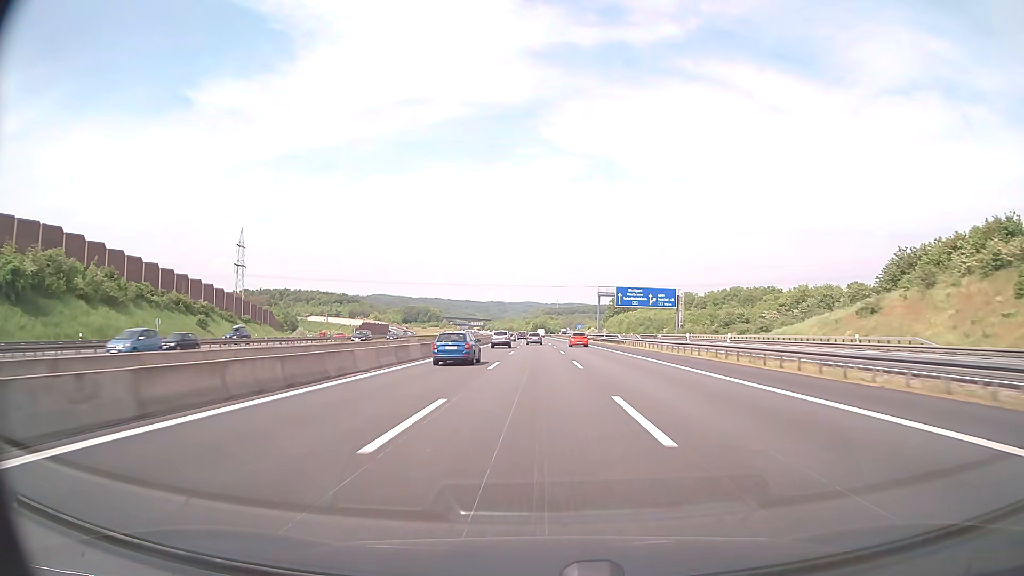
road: motorway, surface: asphalt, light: Day
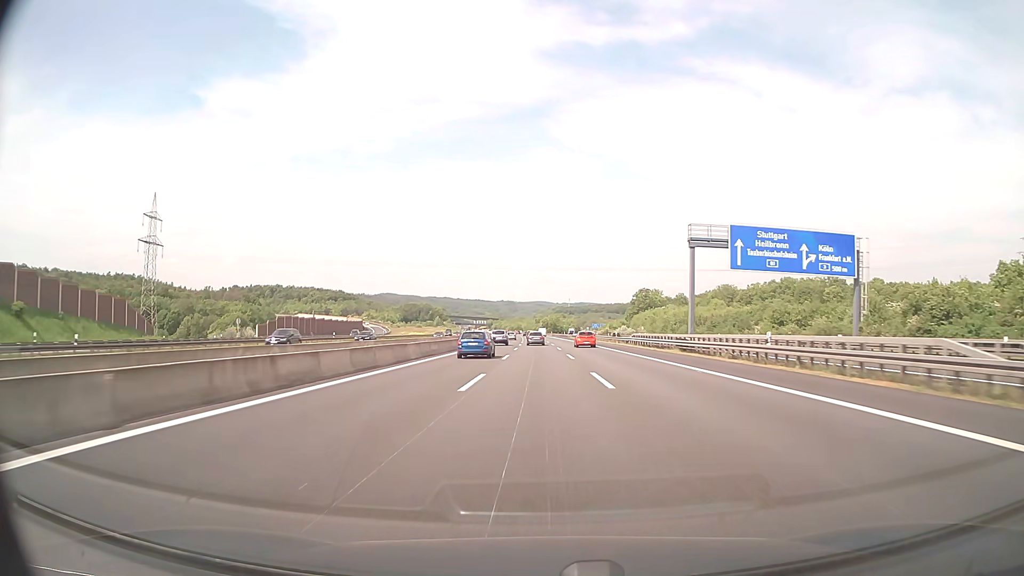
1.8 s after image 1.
(-0.6, +64.0) m; -1°
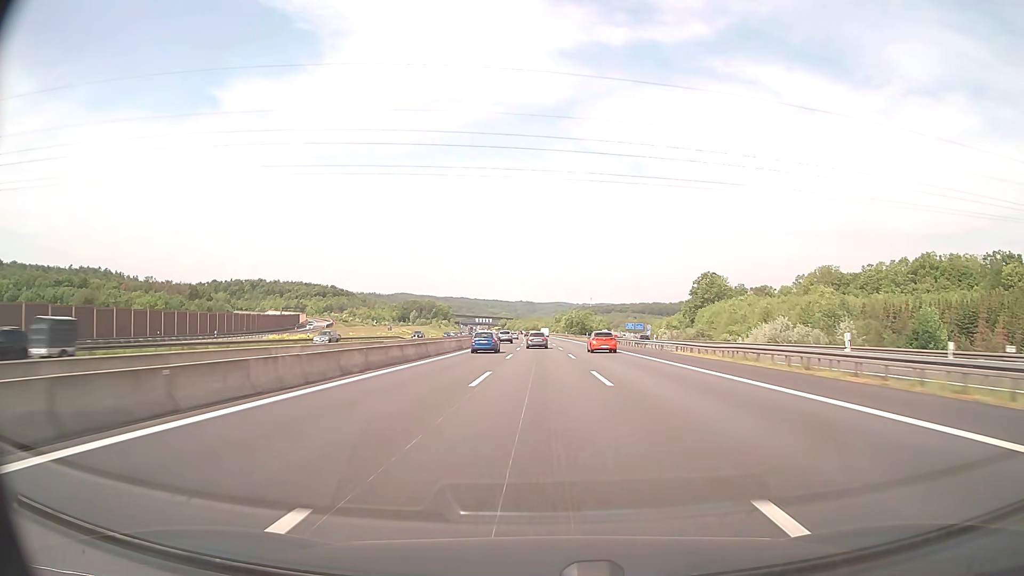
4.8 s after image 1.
(-1.5, +107.1) m; -2°
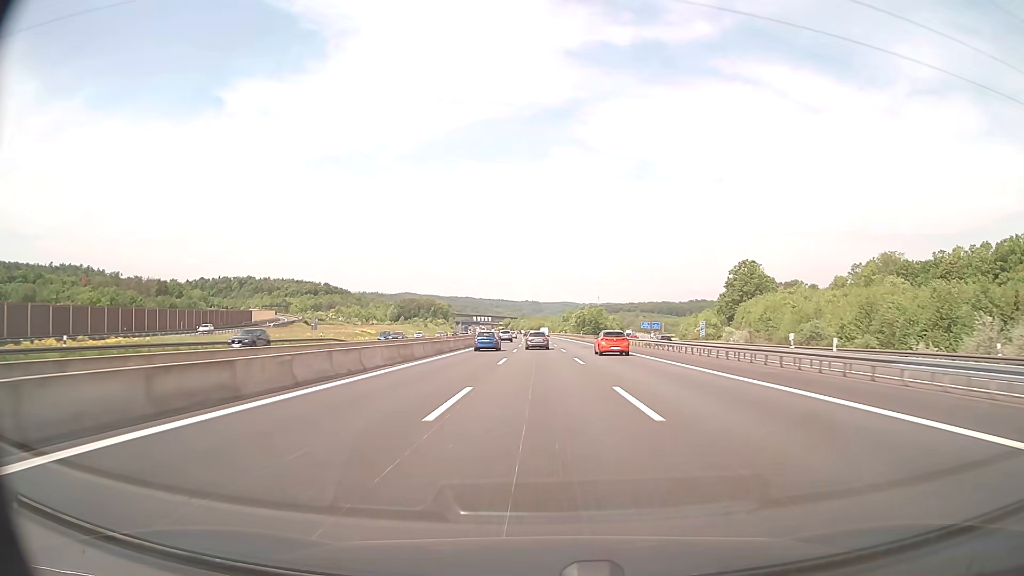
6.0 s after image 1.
(-0.2, +43.0) m; 0°
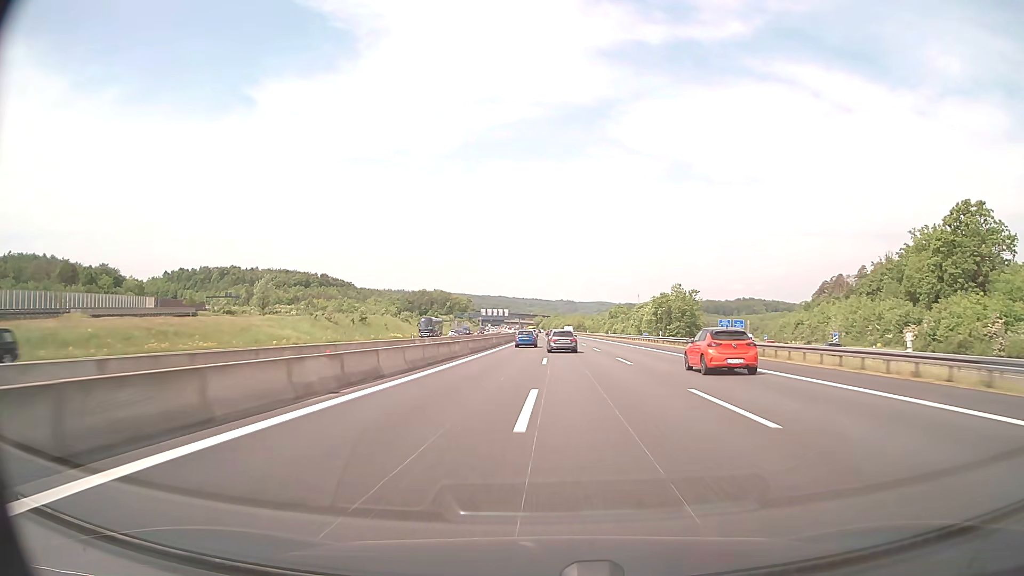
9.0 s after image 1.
(-2.7, +109.5) m; -3°
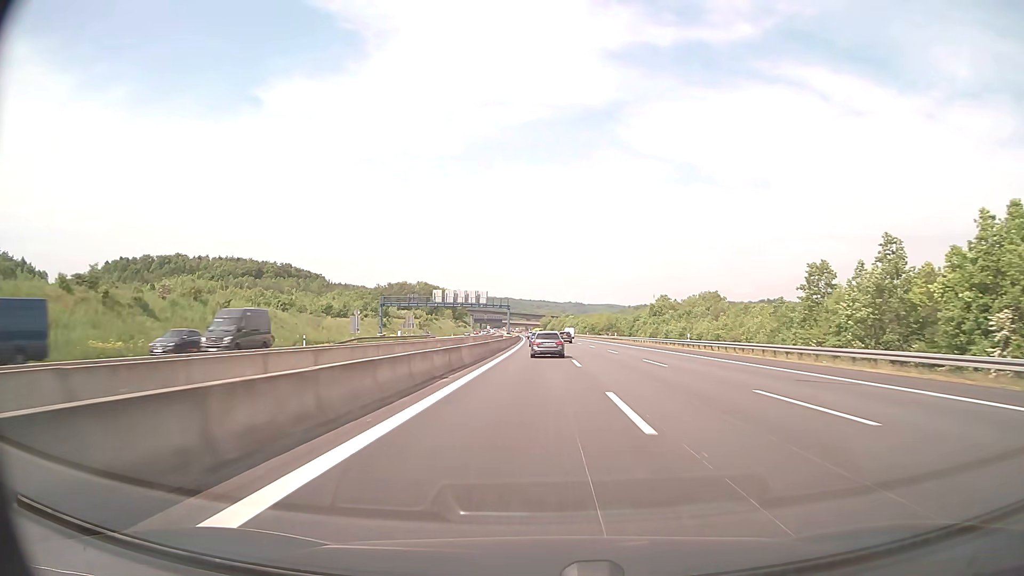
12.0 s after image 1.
(-0.9, +107.8) m; -1°
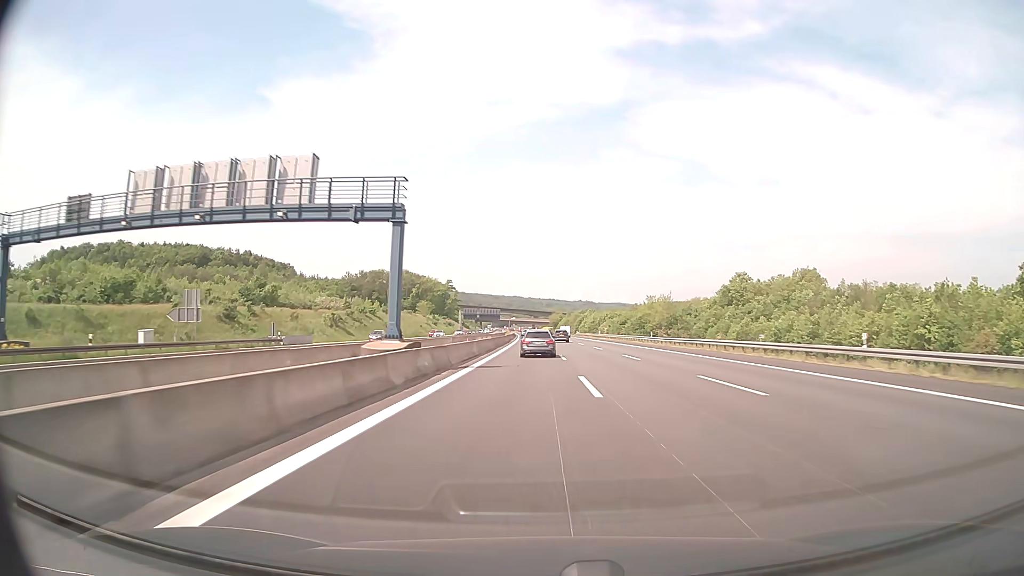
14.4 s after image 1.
(-0.1, +85.3) m; -1°
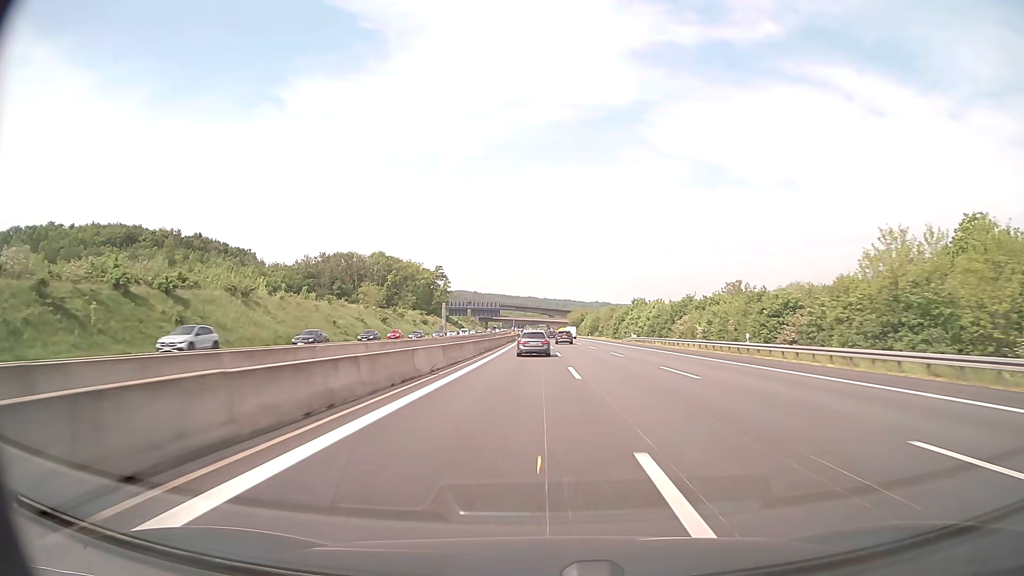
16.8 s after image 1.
(-0.9, +84.3) m; -1°
(0, +10) (0, +20) (0, +30) (0, +40) (0, +50) (0, +60) (-1, +70) (-1, +80) (-1, +90) (-1, +100) m
